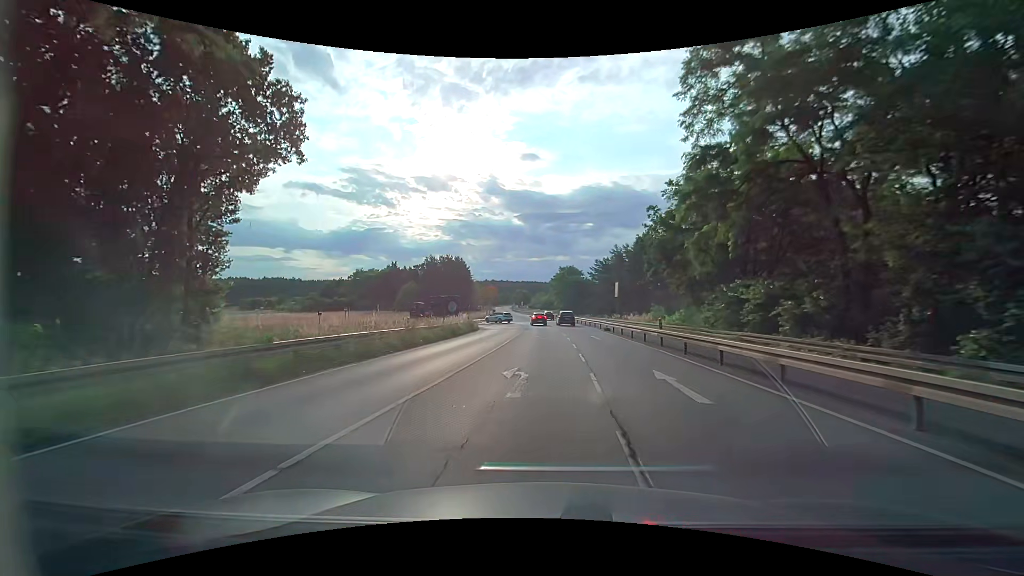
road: secondary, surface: asphalt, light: Day
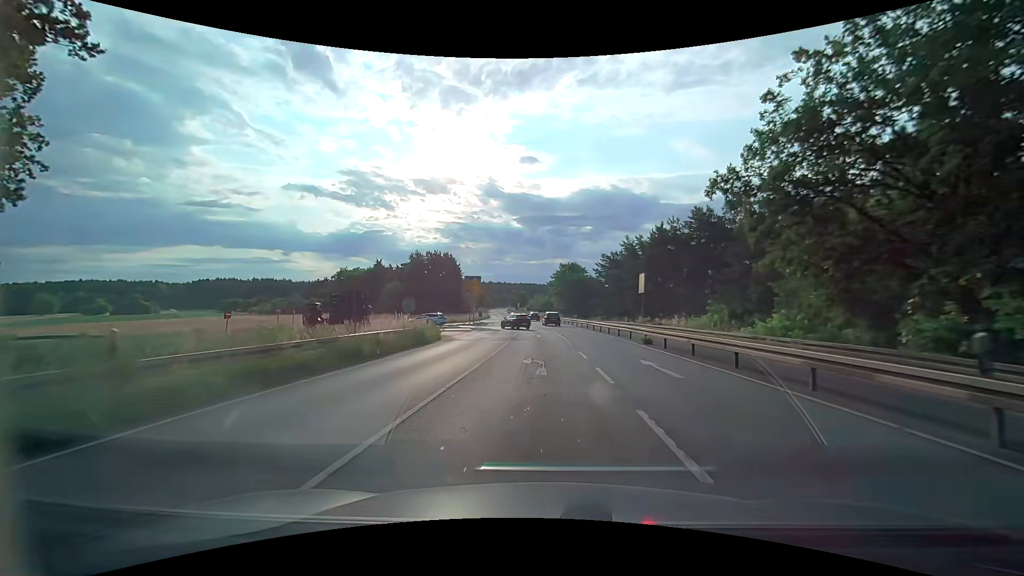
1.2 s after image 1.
(0.0, +16.5) m; 0°
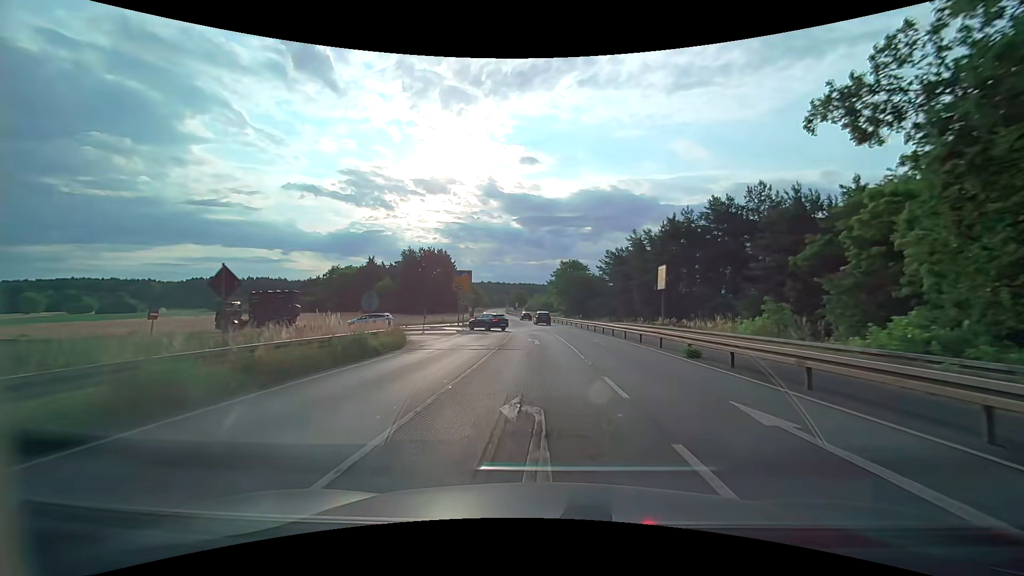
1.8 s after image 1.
(-0.1, +7.7) m; 0°
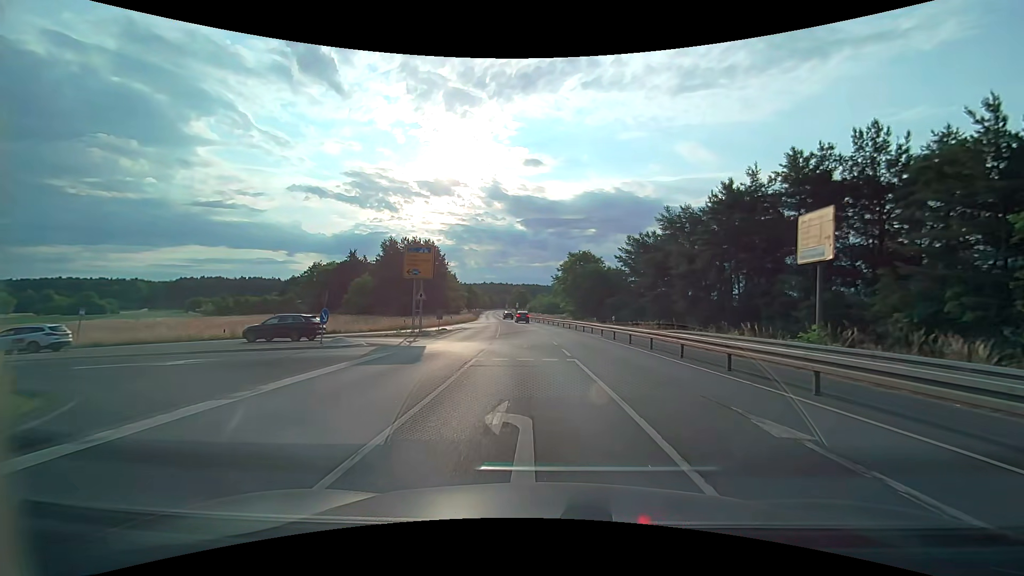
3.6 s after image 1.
(-0.2, +20.3) m; -1°
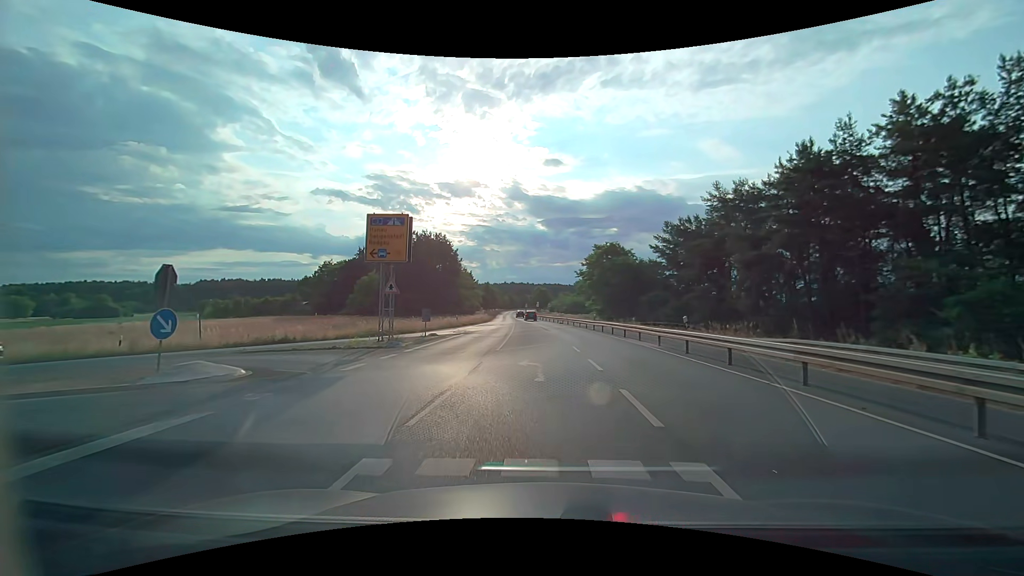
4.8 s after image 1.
(-0.1, +10.6) m; -2°
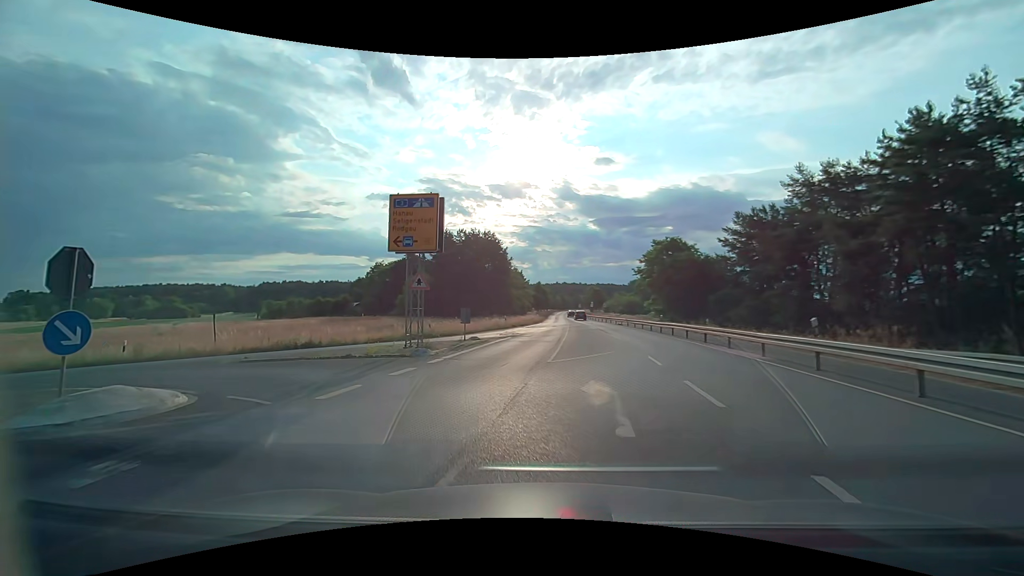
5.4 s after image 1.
(-0.2, +4.4) m; -5°
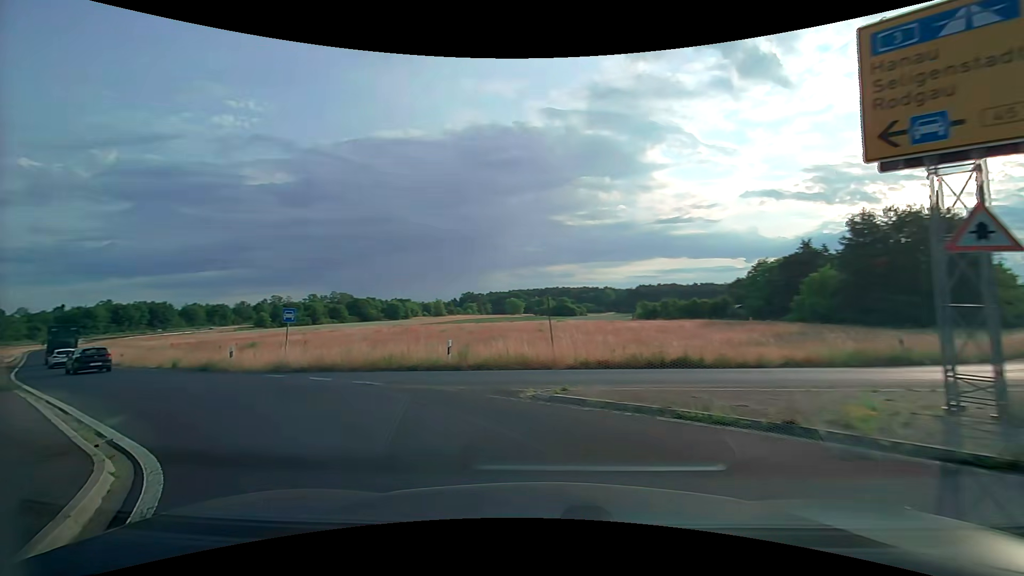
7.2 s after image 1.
(-3.3, +10.2) m; -40°
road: trunk_link
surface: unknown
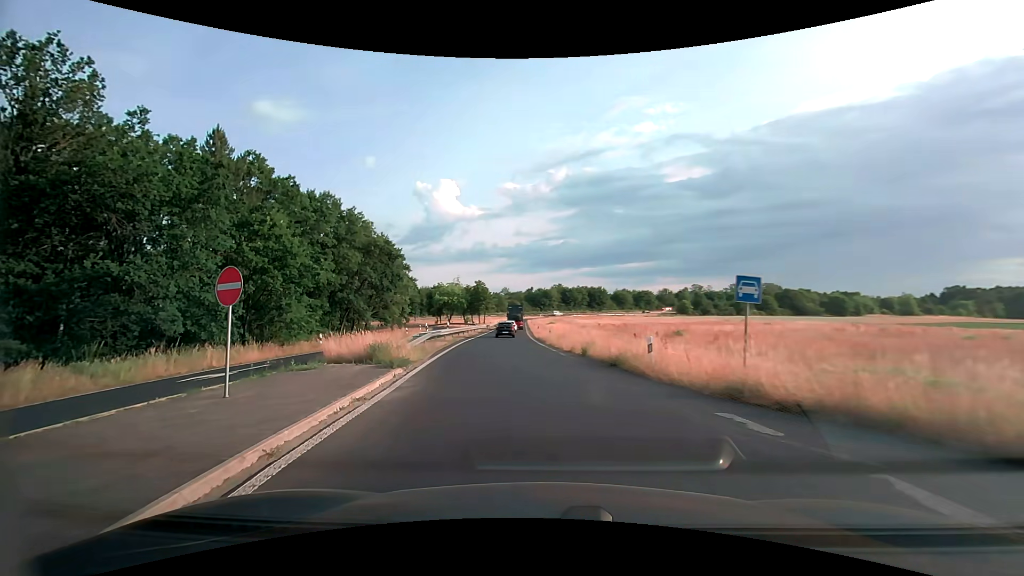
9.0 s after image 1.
(-4.8, +10.1) m; -47°
(-1, +10) (-2, +20) (-2, +30) (-3, +40) (-4, +50) (-5, +60) (-6, +70) (-6, +80) (-7, +90) (-8, +100) m
